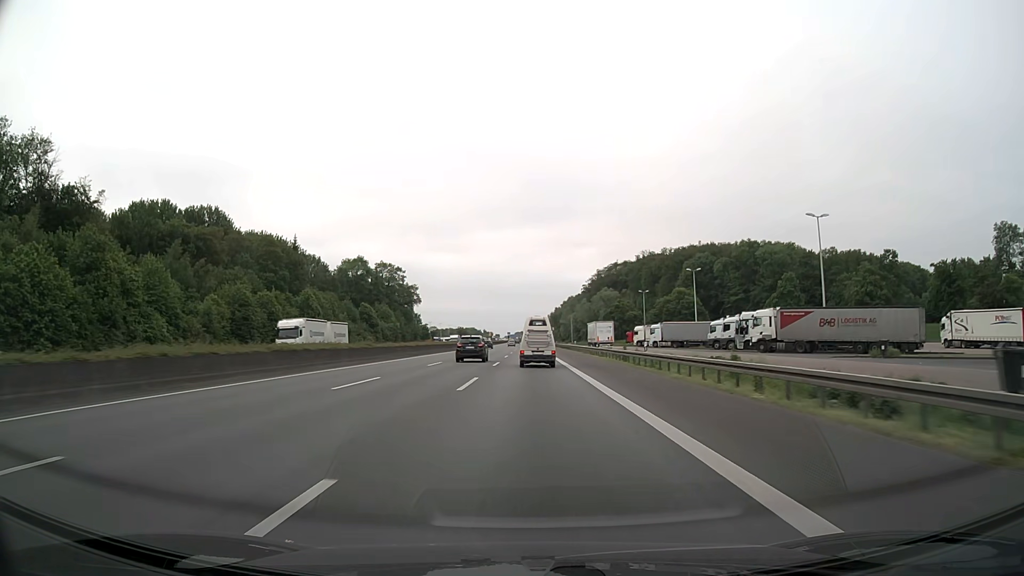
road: motorway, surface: asphalt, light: Day
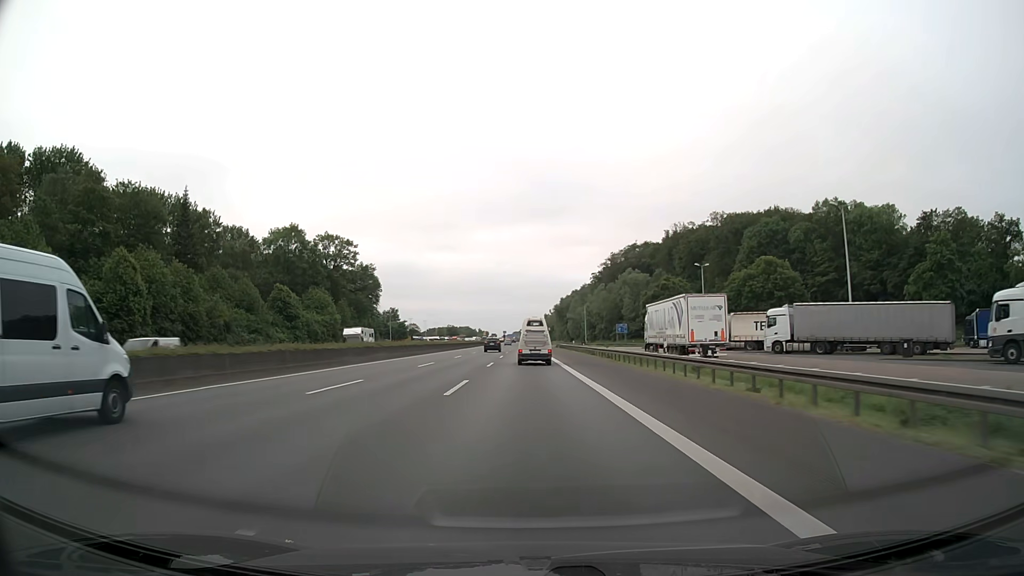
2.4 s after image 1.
(+0.2, +56.0) m; 0°
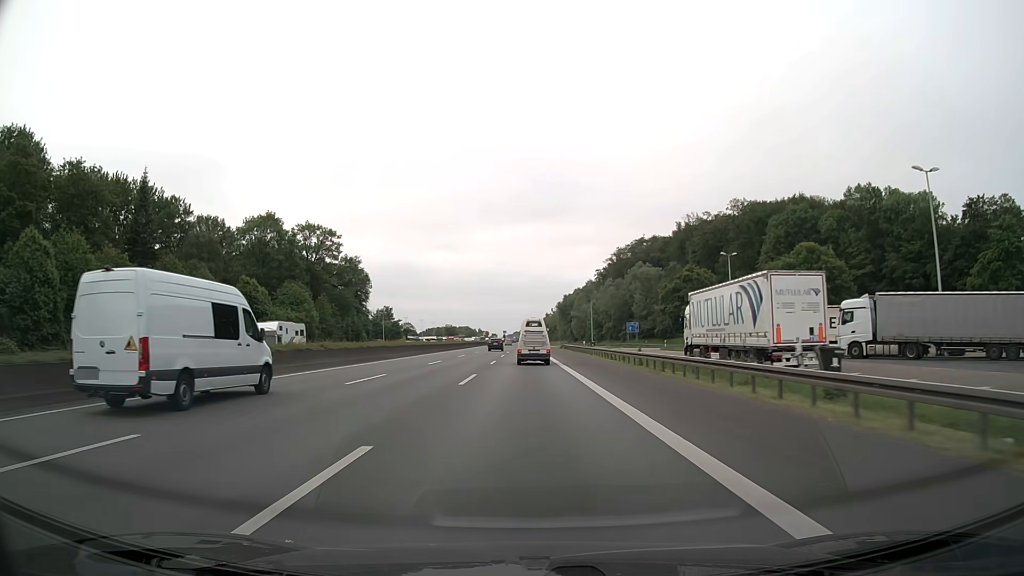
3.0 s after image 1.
(0.0, +14.1) m; 0°
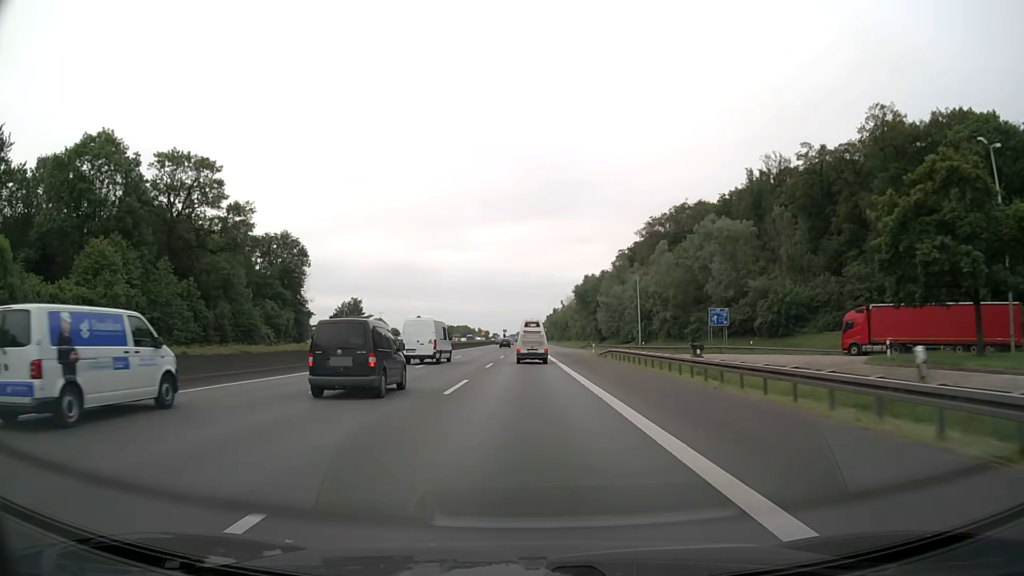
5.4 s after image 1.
(-0.2, +57.2) m; 0°
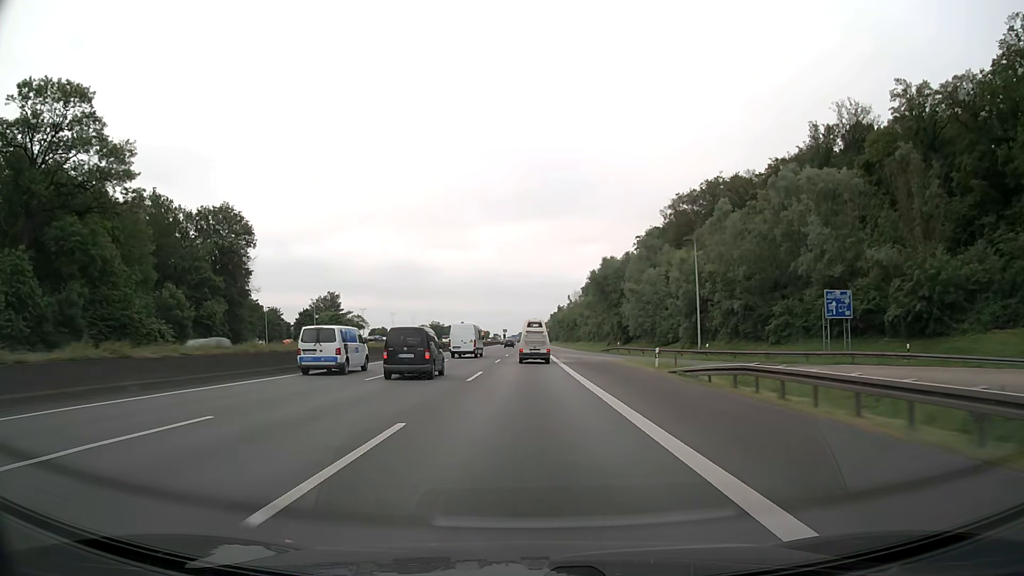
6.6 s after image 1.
(-0.1, +29.1) m; 0°
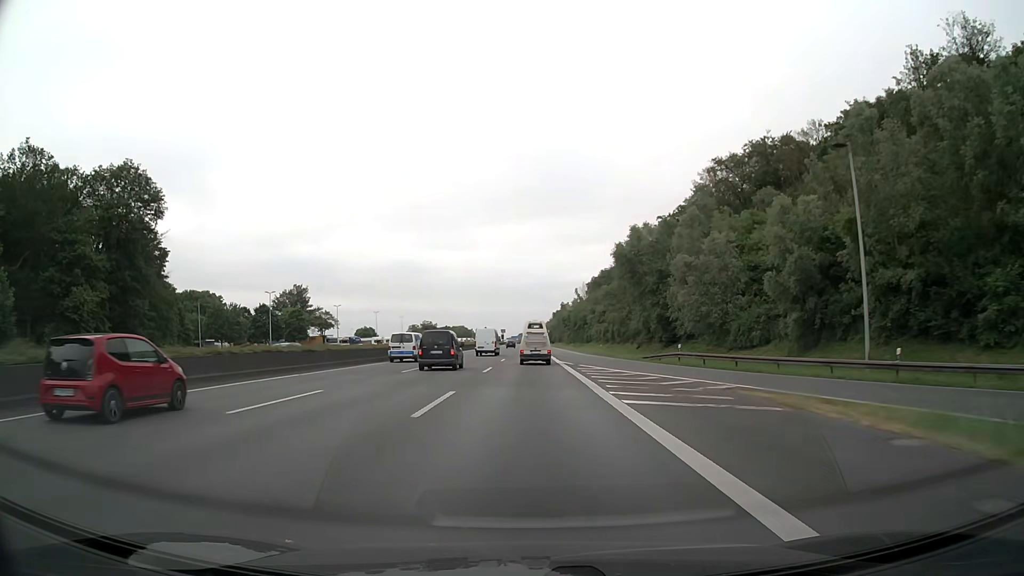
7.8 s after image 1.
(0.0, +29.4) m; 0°
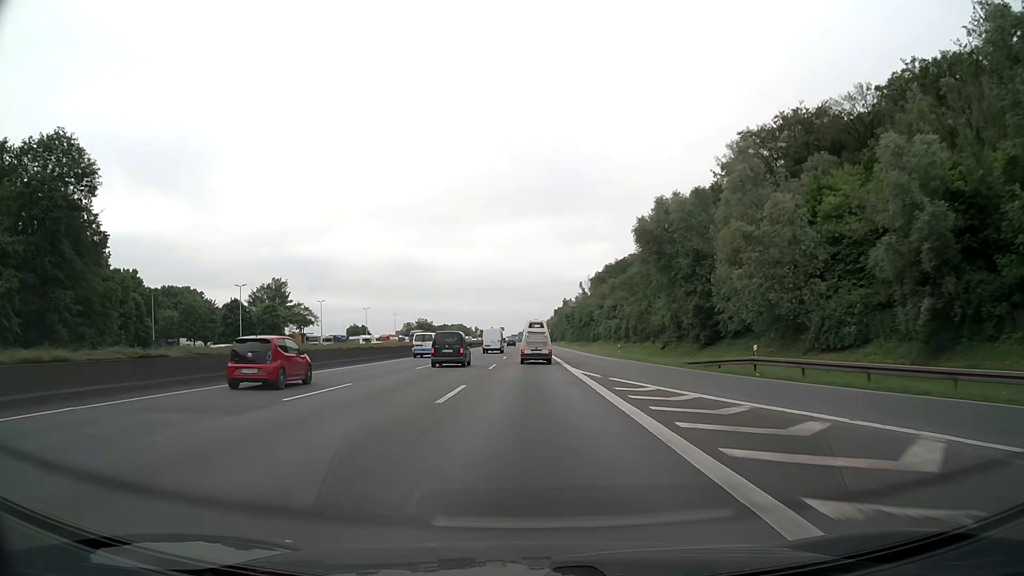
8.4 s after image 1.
(0.0, +14.8) m; 0°
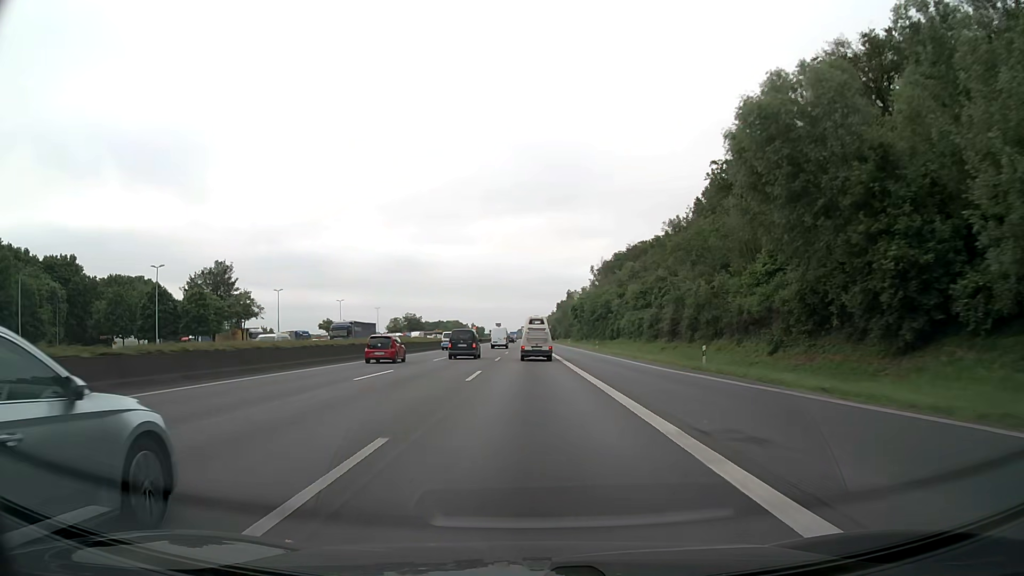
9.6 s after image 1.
(+0.1, +29.7) m; 0°
(0, +10) (0, +20) (0, +30) (0, +40) (0, +50) (0, +60) (0, +70) (0, +80) (0, +90) (0, +100) m
